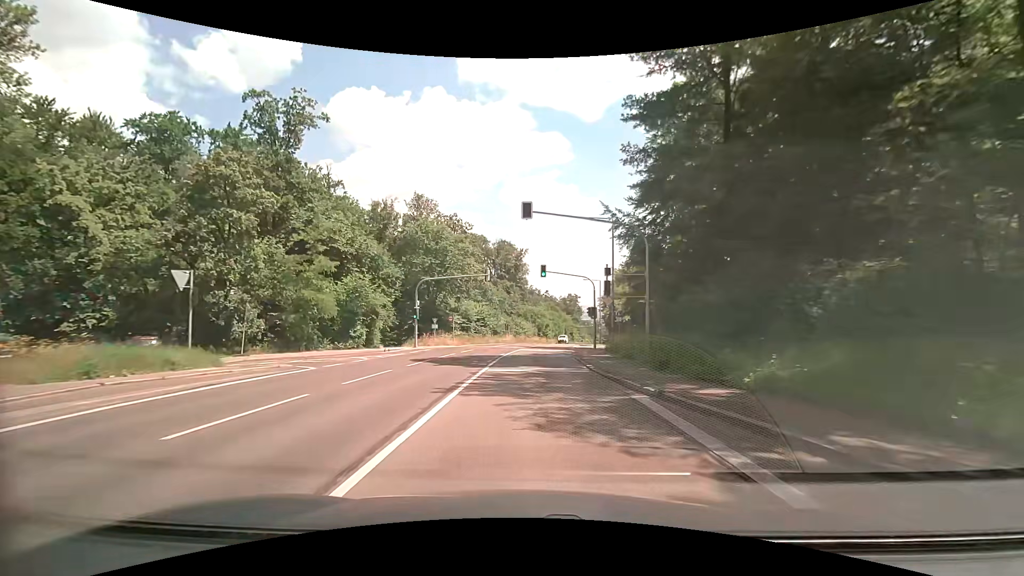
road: secondary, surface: asphalt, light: Day
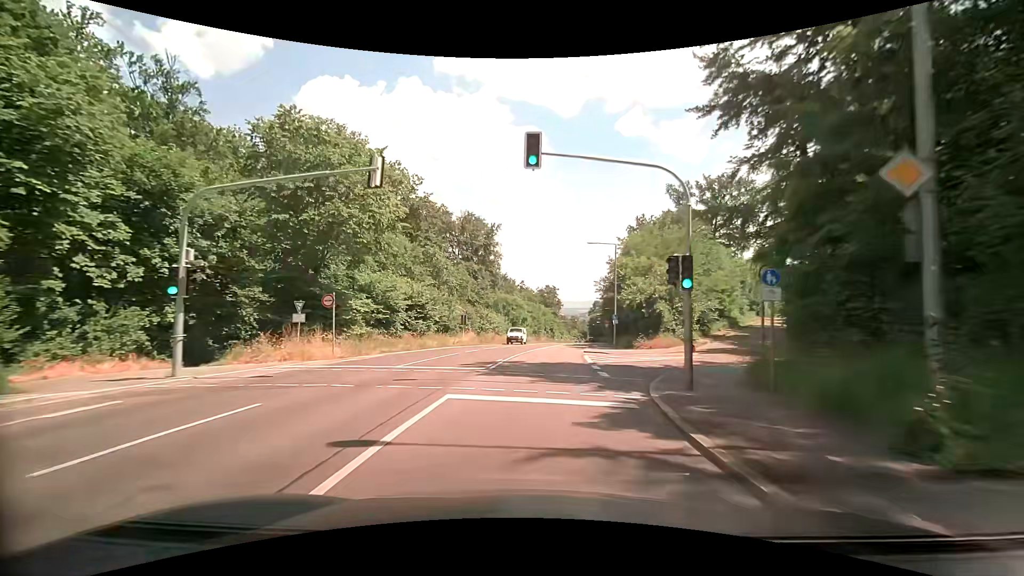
(+0.6, +25.3) m; +3°
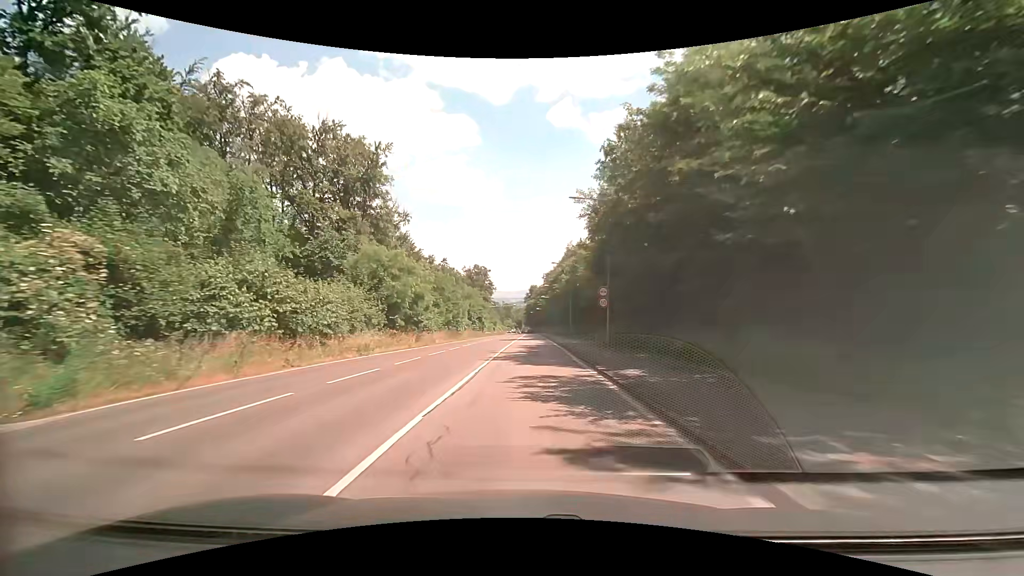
(+2.8, +40.2) m; +8°
(0, +10) (0, +20) (0, +30) (+1, +40) (+1, +50) (+1, +60) (+1, +70) (+1, +80) (+2, +90) (+2, +100) m
